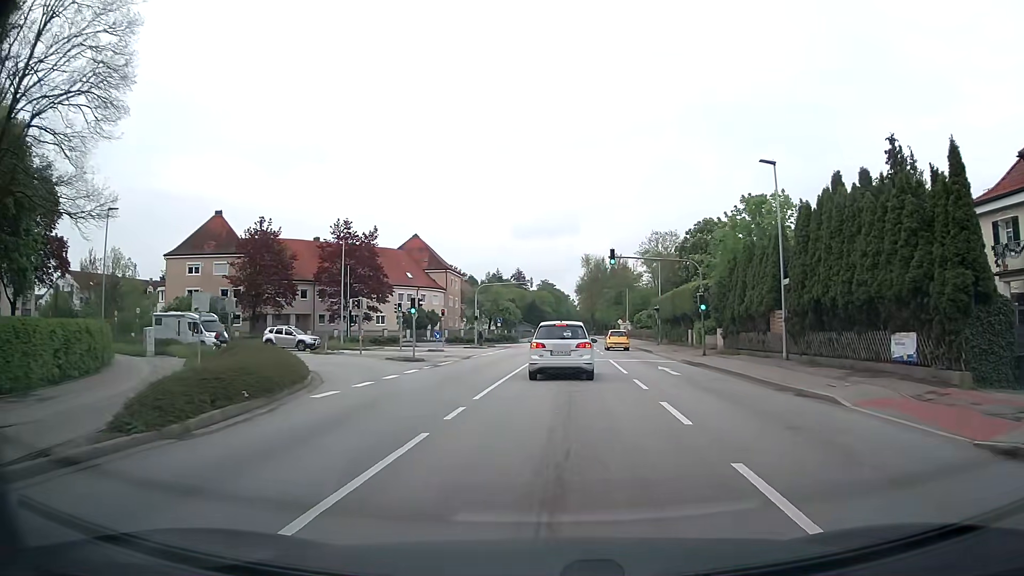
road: secondary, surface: asphalt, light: Day
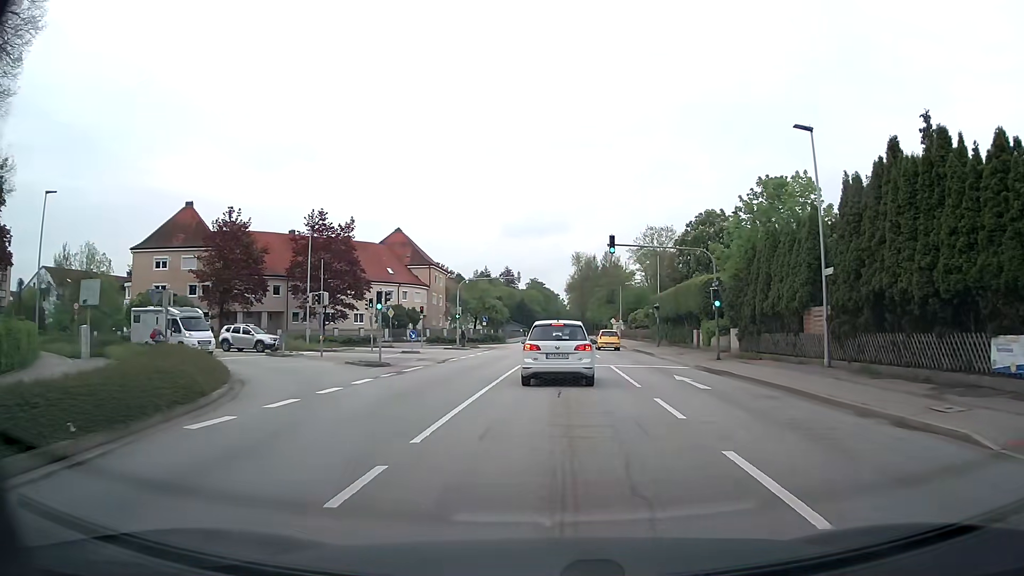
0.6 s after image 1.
(0.0, +5.2) m; +1°
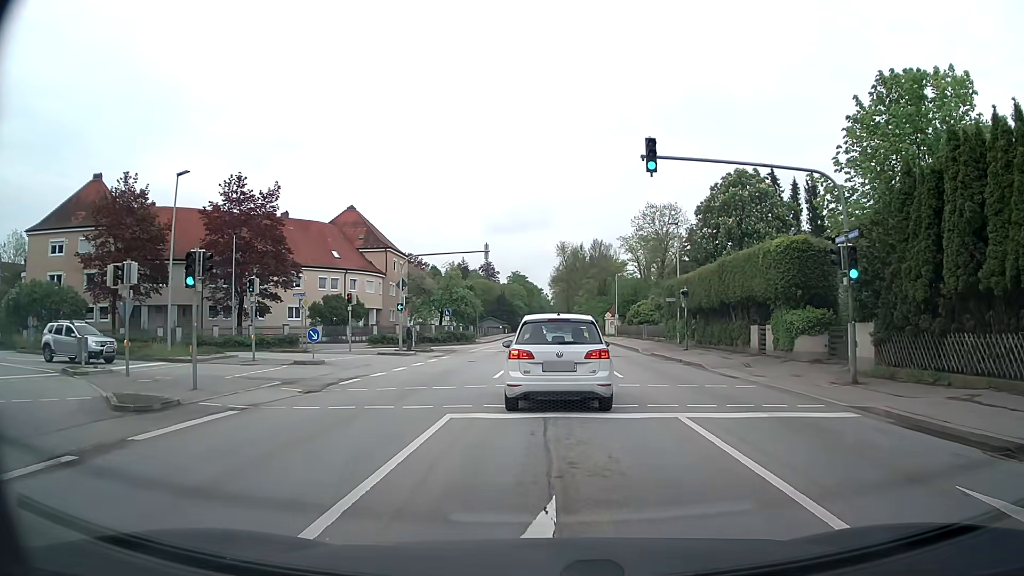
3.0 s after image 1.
(+0.3, +15.7) m; +2°
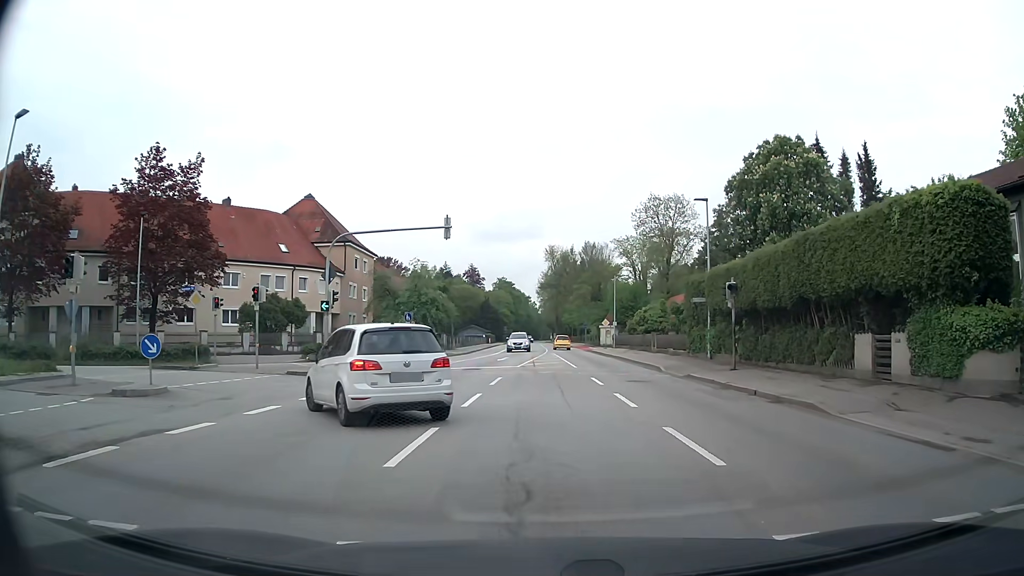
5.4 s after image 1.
(0.0, +11.8) m; +1°
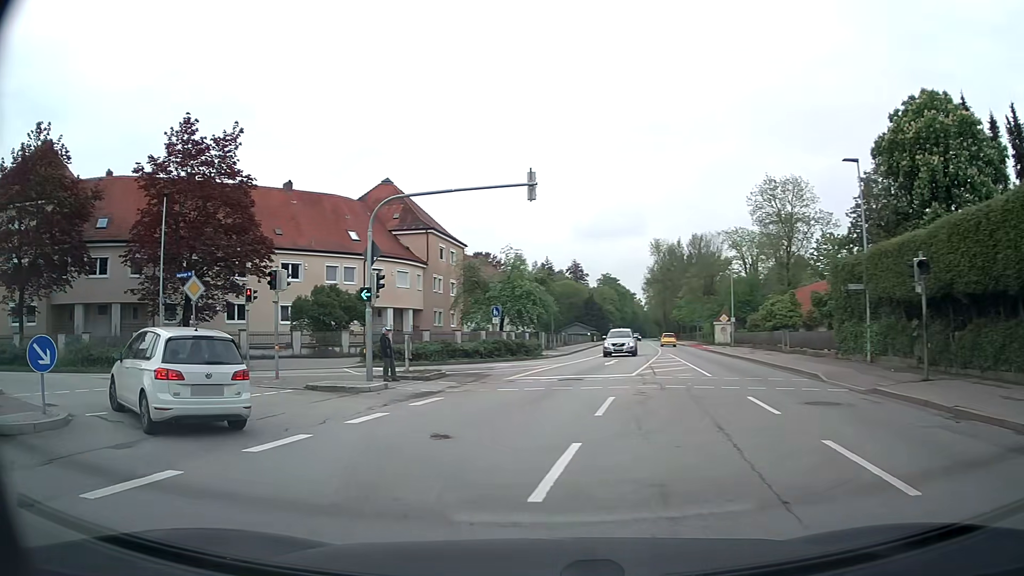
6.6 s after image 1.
(-0.3, +7.7) m; -8°
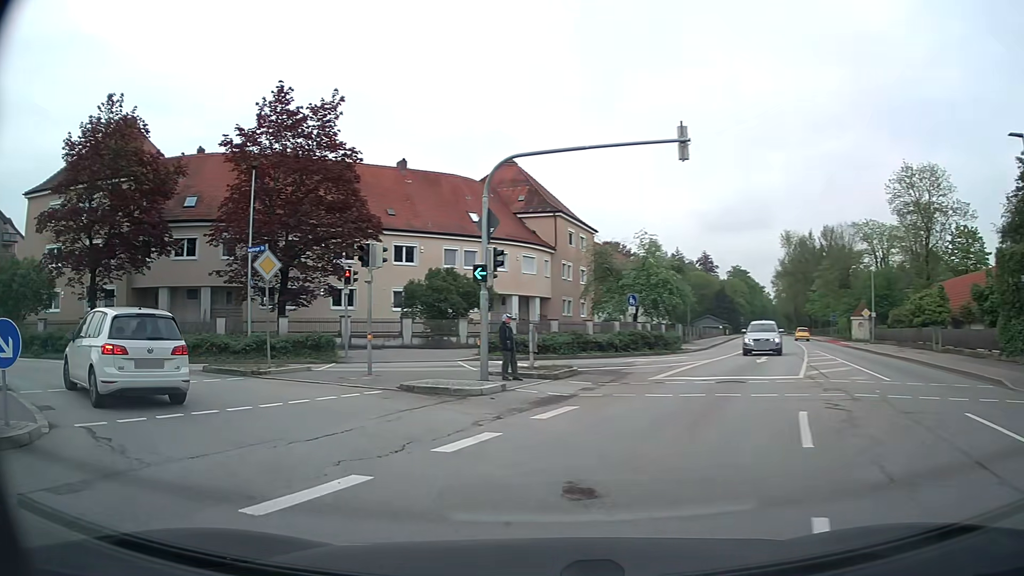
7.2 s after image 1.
(-0.4, +3.8) m; -11°
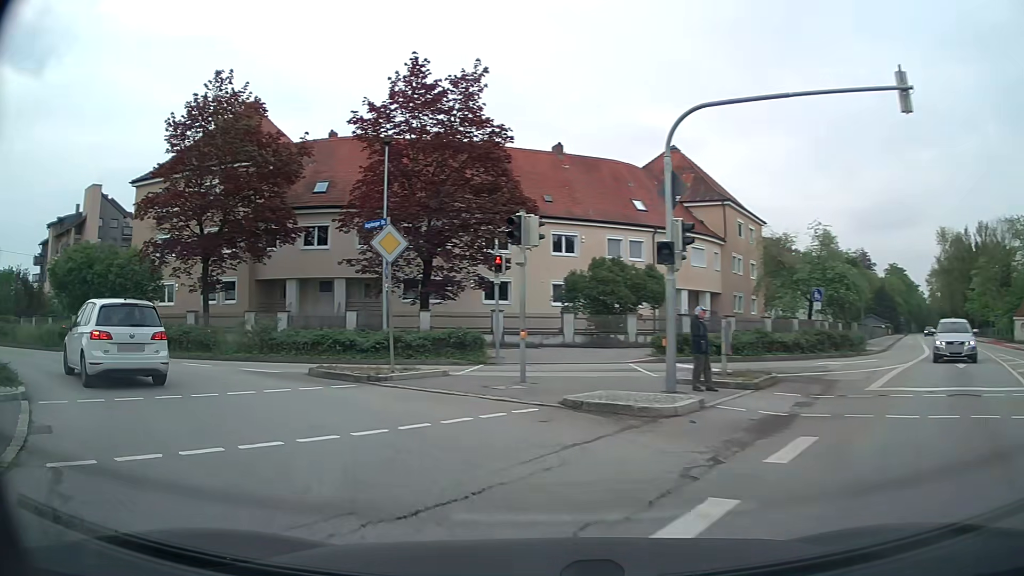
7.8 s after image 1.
(-0.4, +3.7) m; -13°
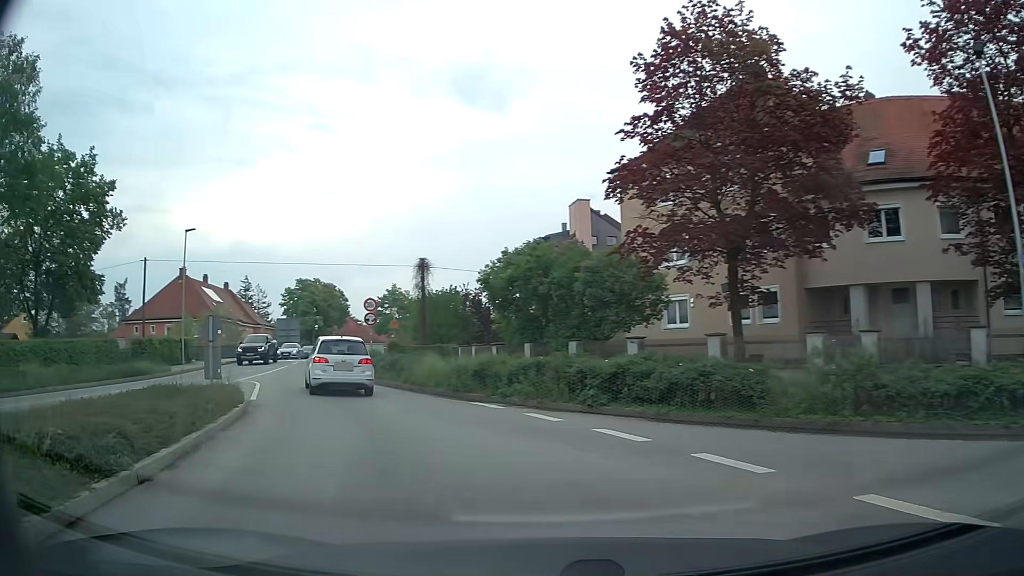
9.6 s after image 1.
(-4.4, +10.4) m; -46°
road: tertiary
